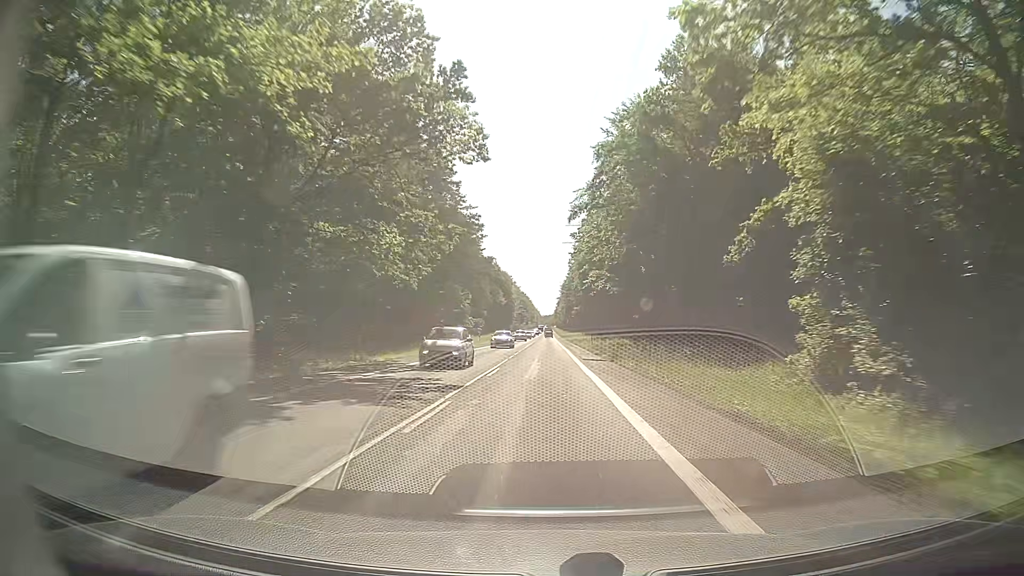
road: secondary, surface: asphalt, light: Day
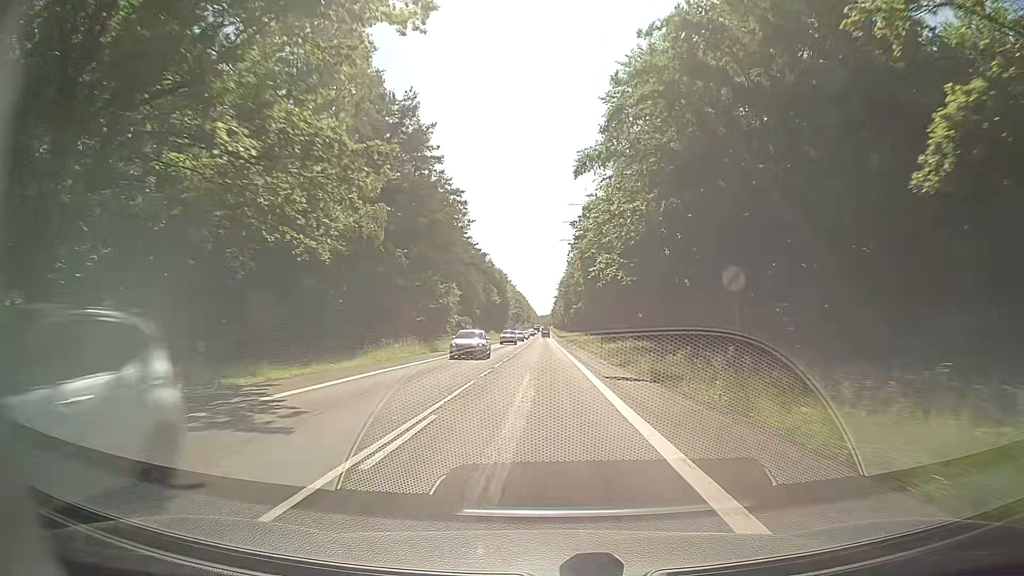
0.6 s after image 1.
(0.0, +13.9) m; 0°
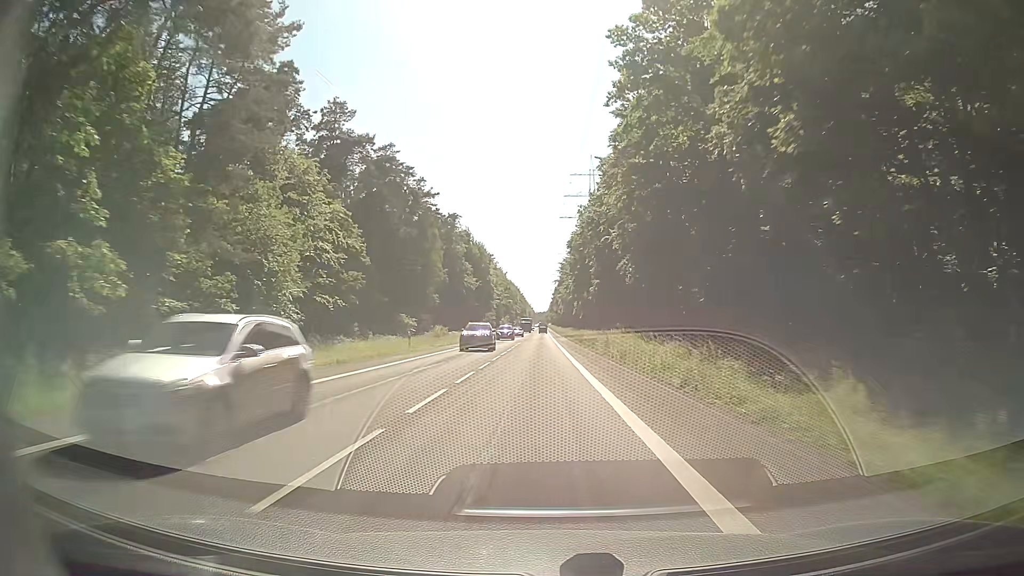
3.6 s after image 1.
(+0.6, +74.7) m; 0°
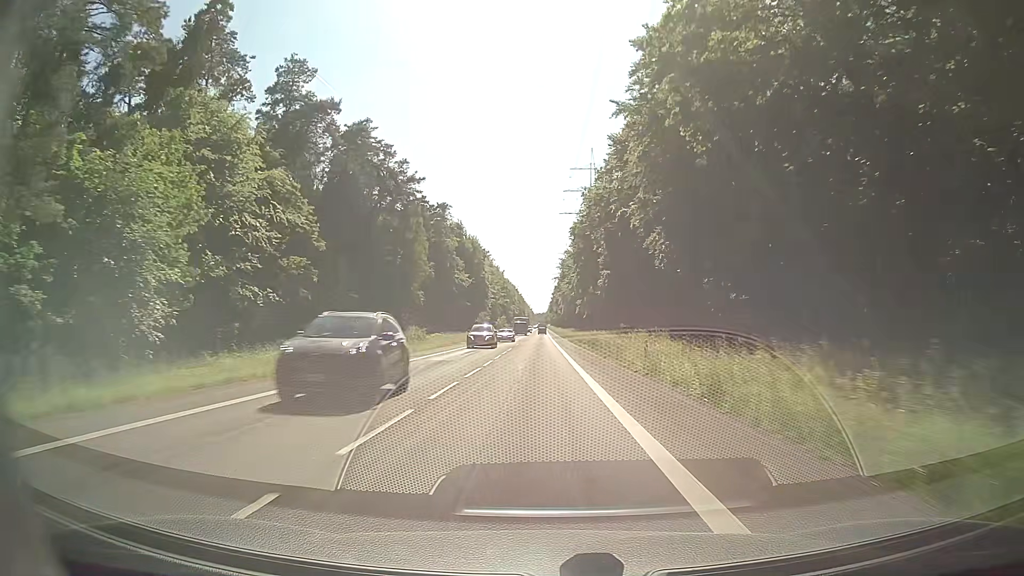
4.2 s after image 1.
(+0.1, +15.4) m; 0°
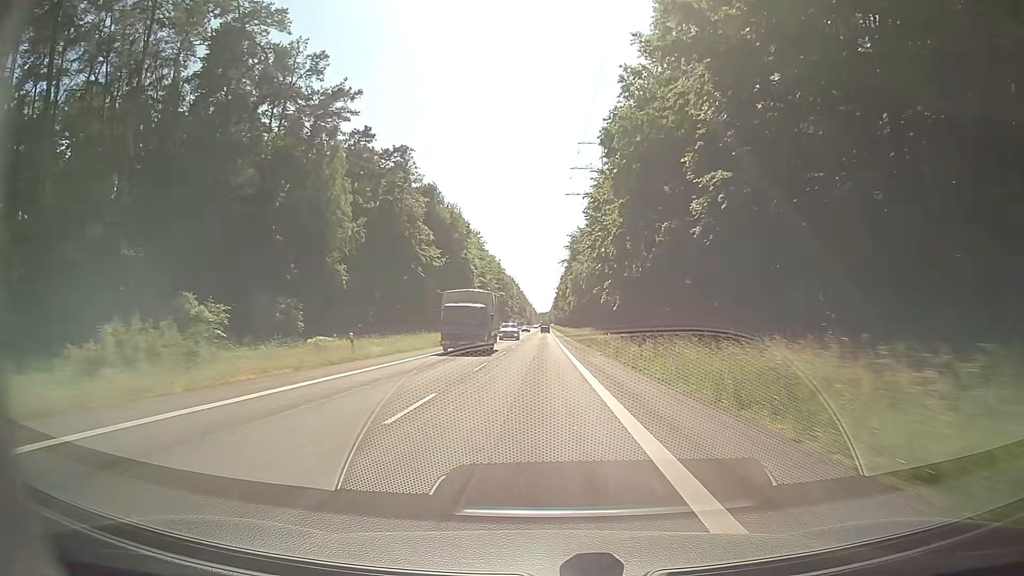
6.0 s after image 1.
(0.0, +46.7) m; 0°
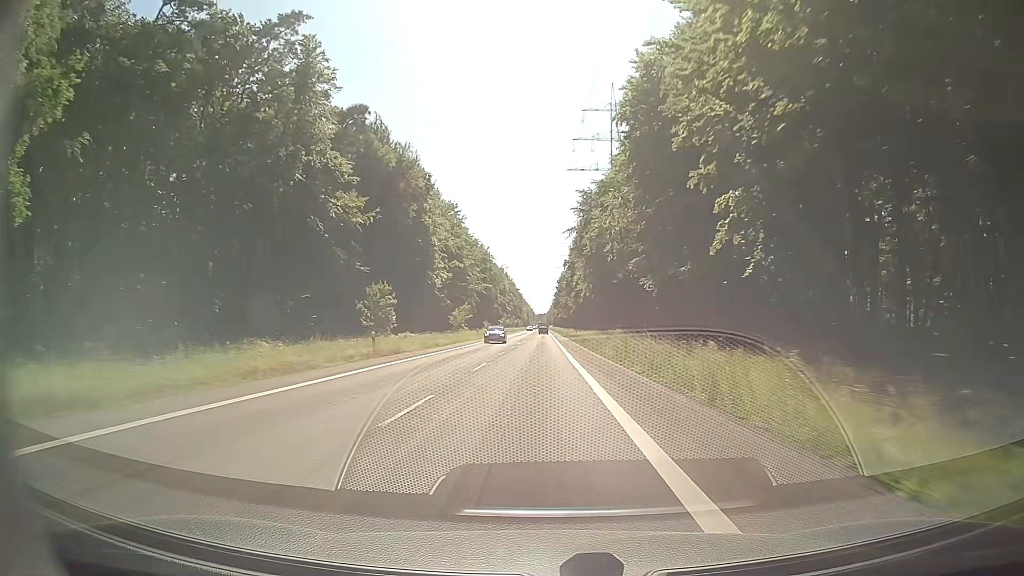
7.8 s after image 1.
(+0.3, +47.3) m; 0°
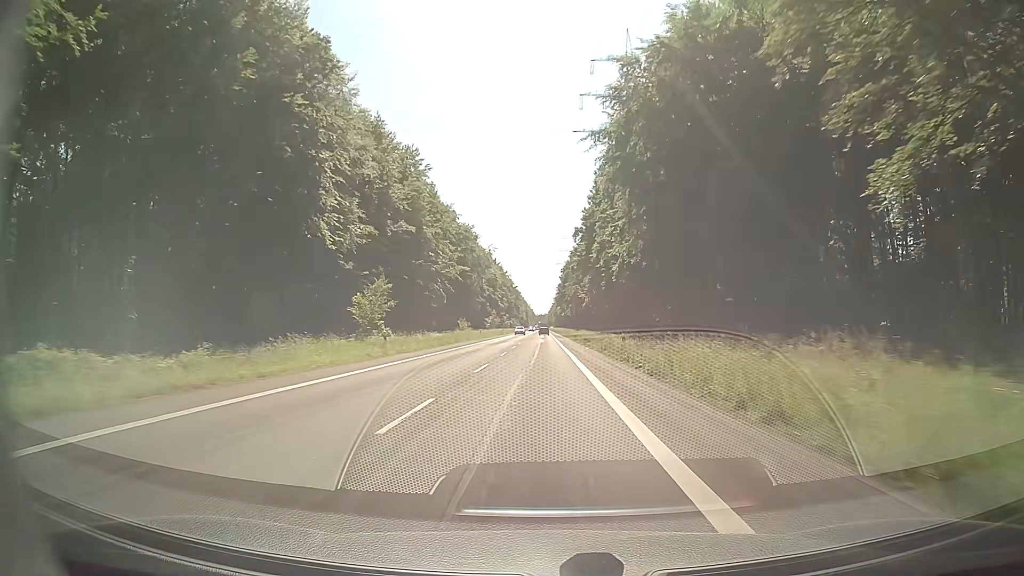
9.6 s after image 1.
(+0.3, +47.9) m; 0°
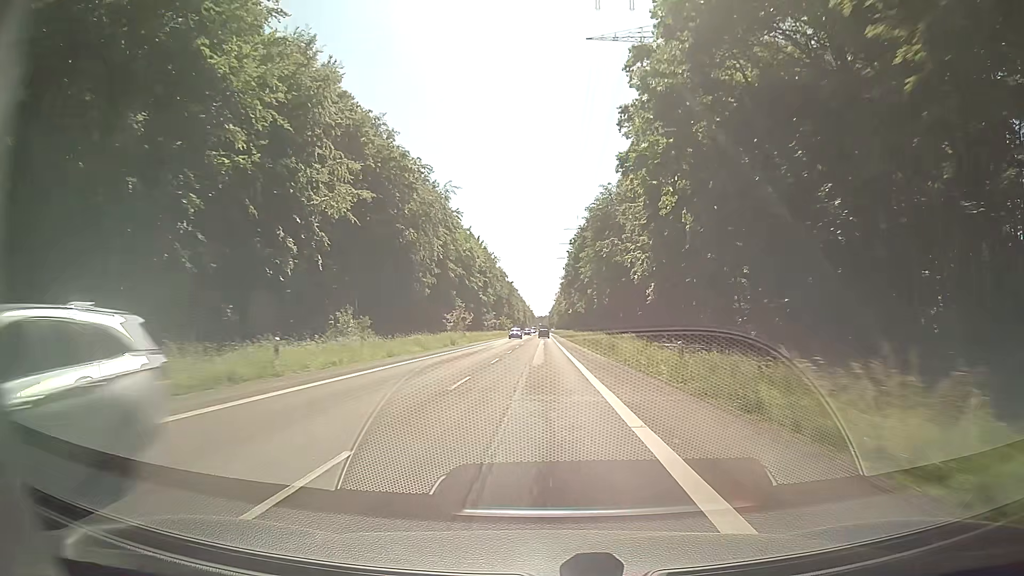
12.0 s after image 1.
(0.0, +64.5) m; 0°
(0, +10) (0, +20) (0, +30) (0, +40) (0, +50) (0, +60) (0, +70) (0, +80) (0, +90) (0, +100) m
